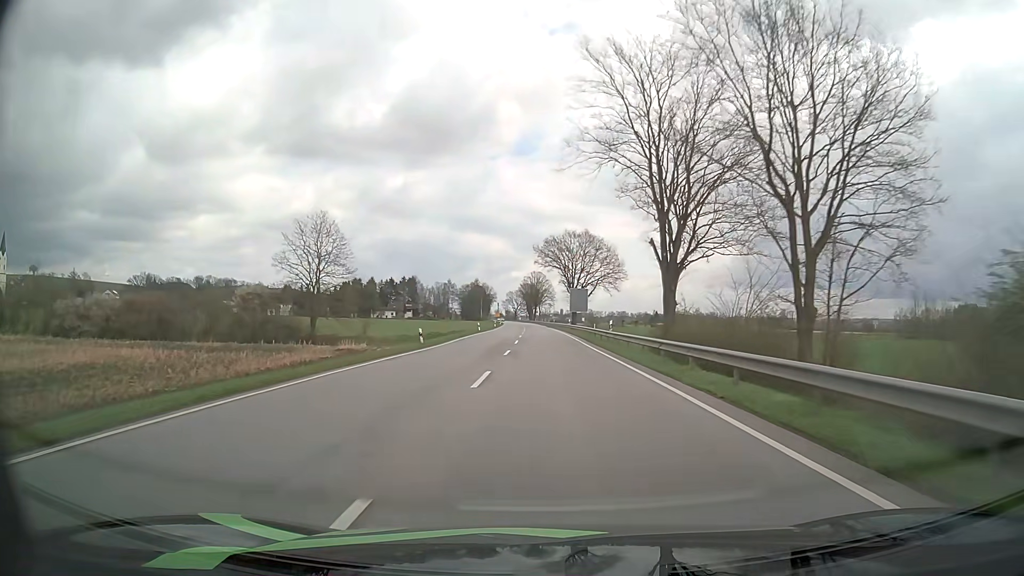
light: Day
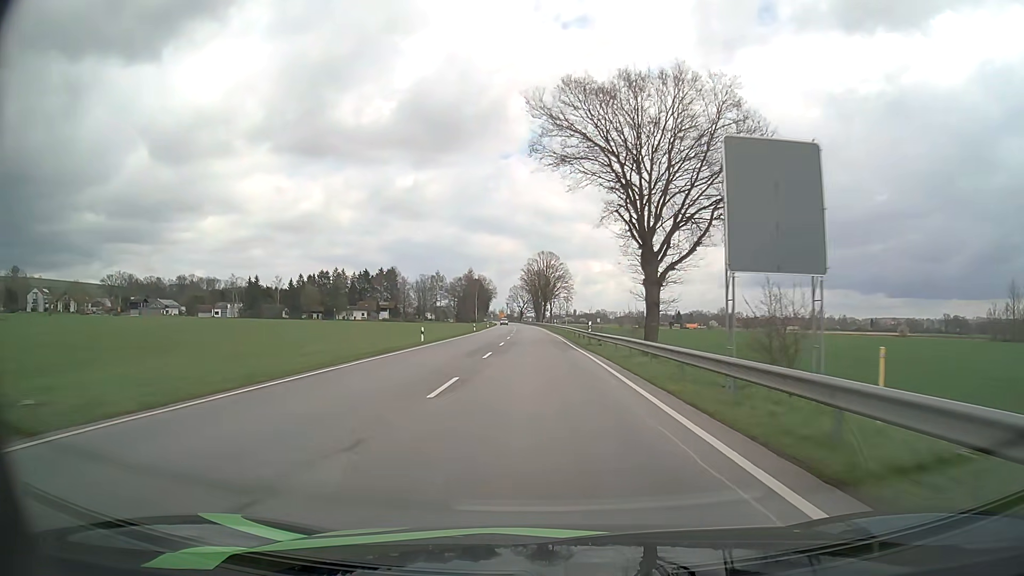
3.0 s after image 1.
(-0.7, +74.2) m; -1°
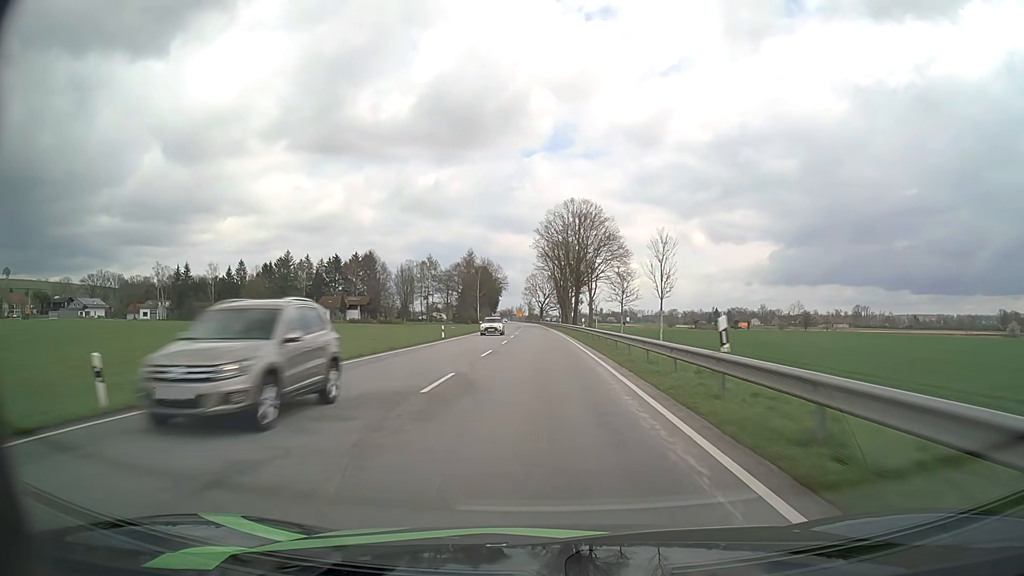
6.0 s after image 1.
(-1.5, +72.3) m; -2°
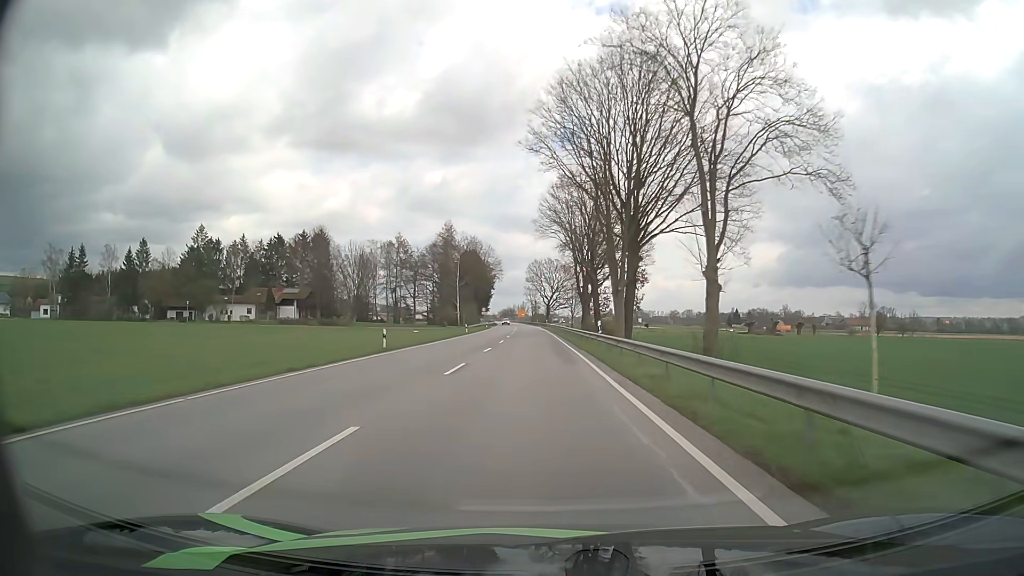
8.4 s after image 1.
(-0.5, +56.1) m; -1°
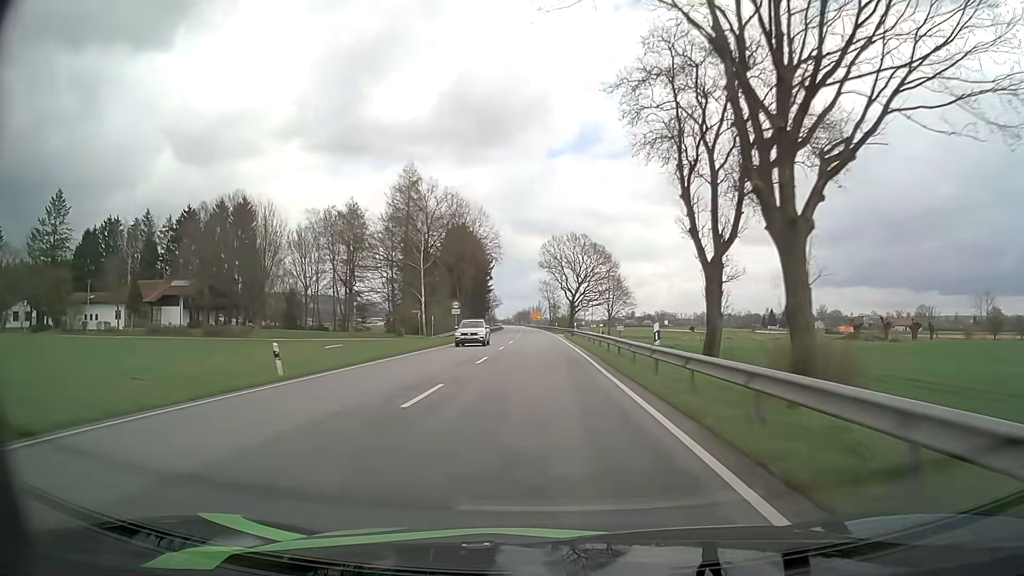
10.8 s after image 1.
(-0.7, +54.2) m; -1°
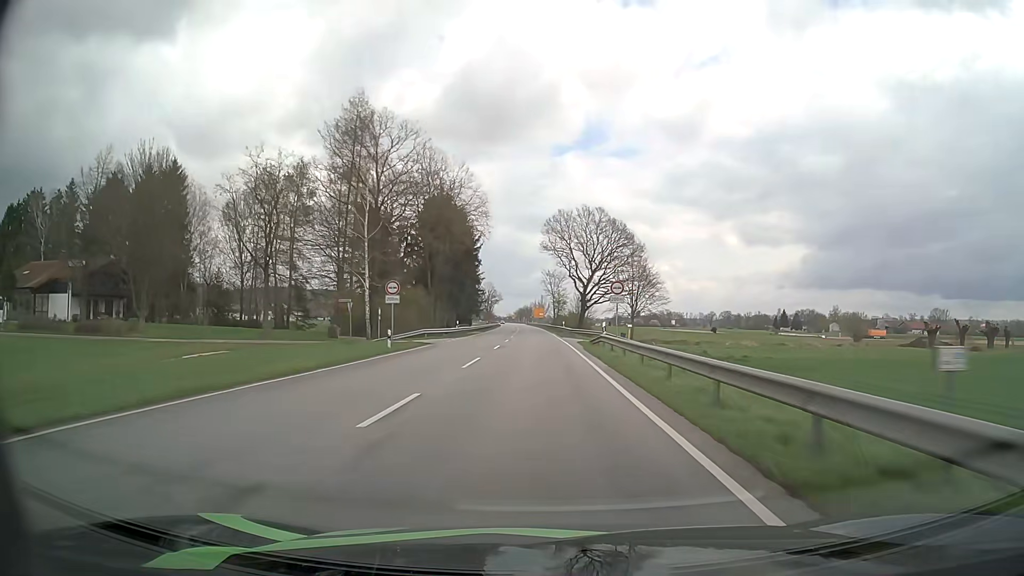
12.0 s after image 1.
(-0.2, +26.3) m; -1°
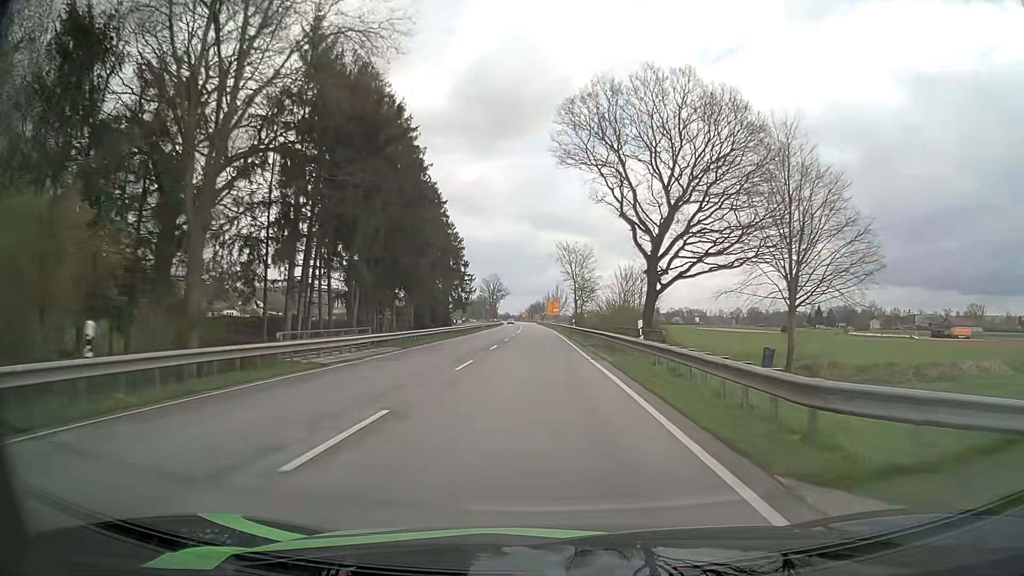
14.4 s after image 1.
(-0.5, +51.2) m; -1°
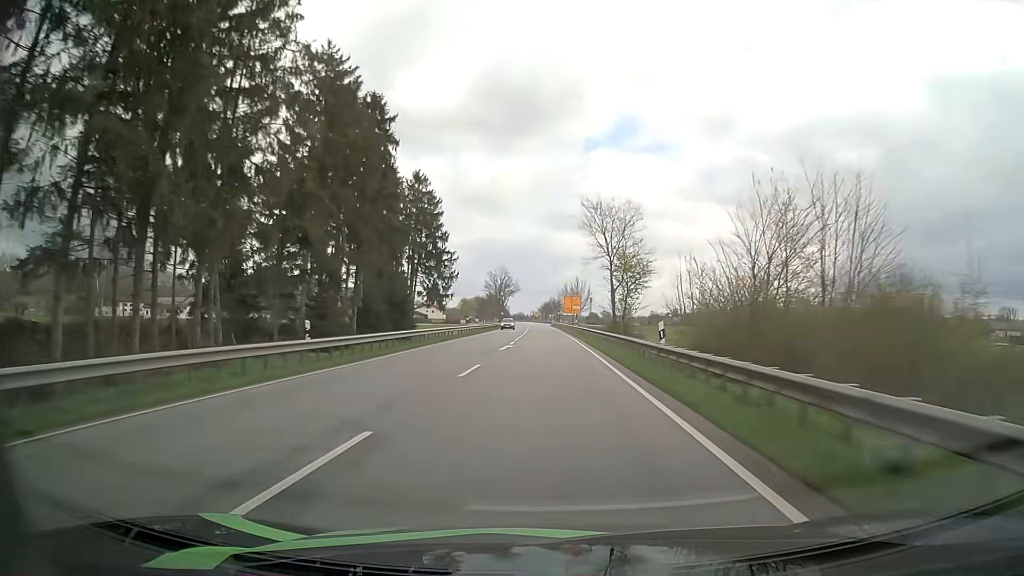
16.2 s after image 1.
(-0.5, +38.2) m; -1°
(0, +10) (0, +20) (0, +30) (0, +40) (0, +50) (0, +60) (0, +70) (-1, +80) (-1, +90) (-1, +100) m
